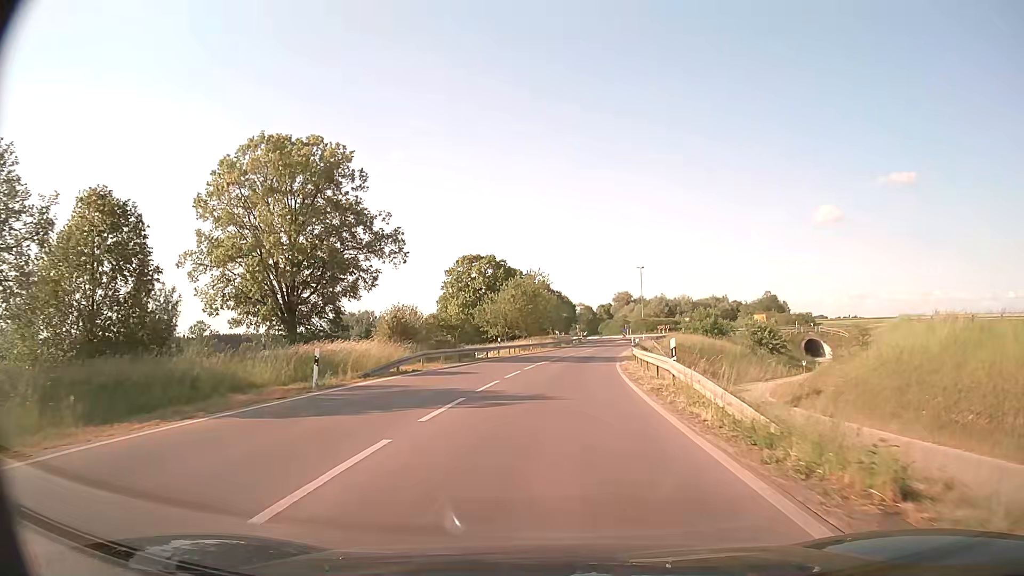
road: tertiary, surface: asphalt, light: Day
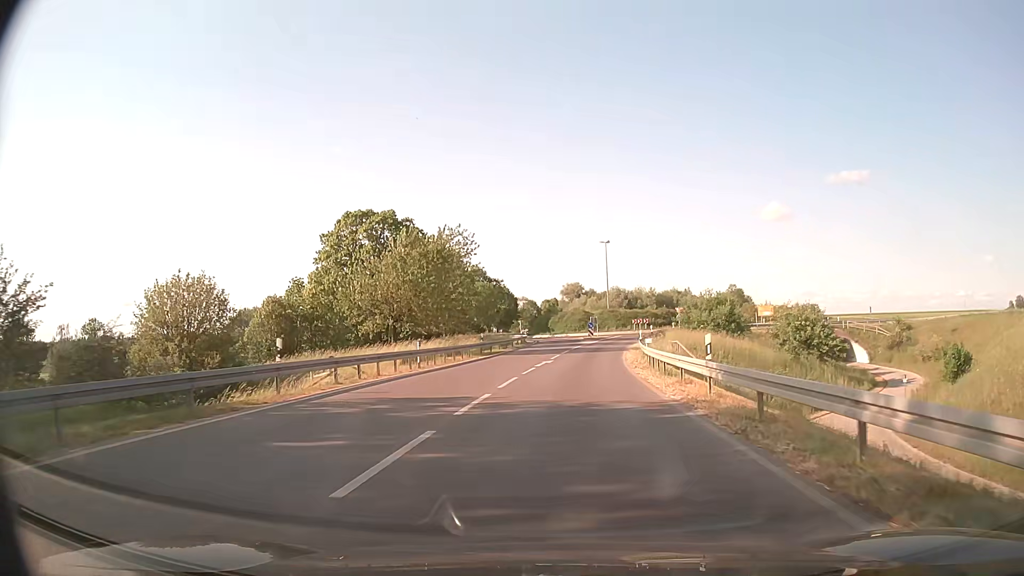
(+1.4, +34.9) m; +5°
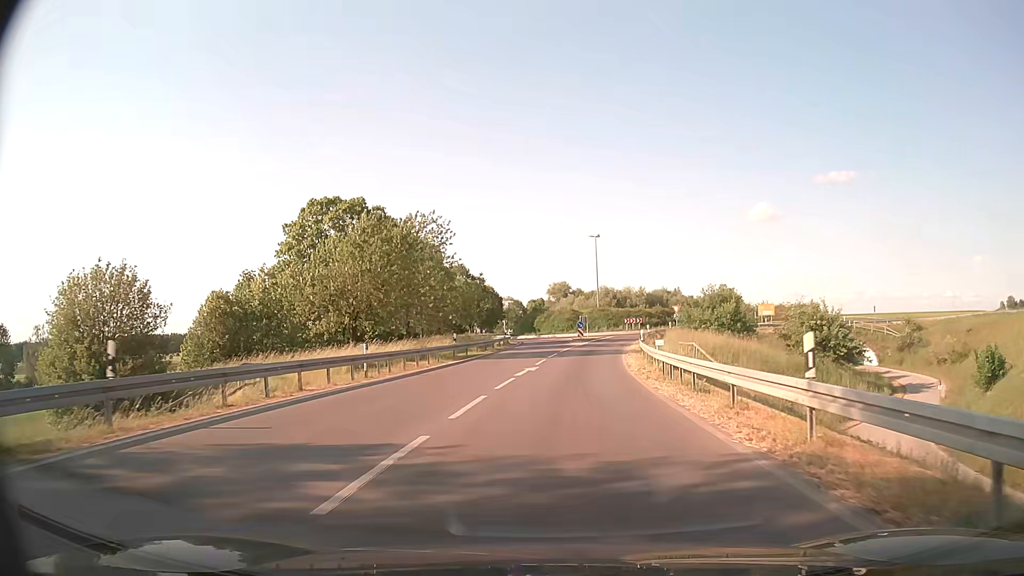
(+0.1, +6.5) m; +1°
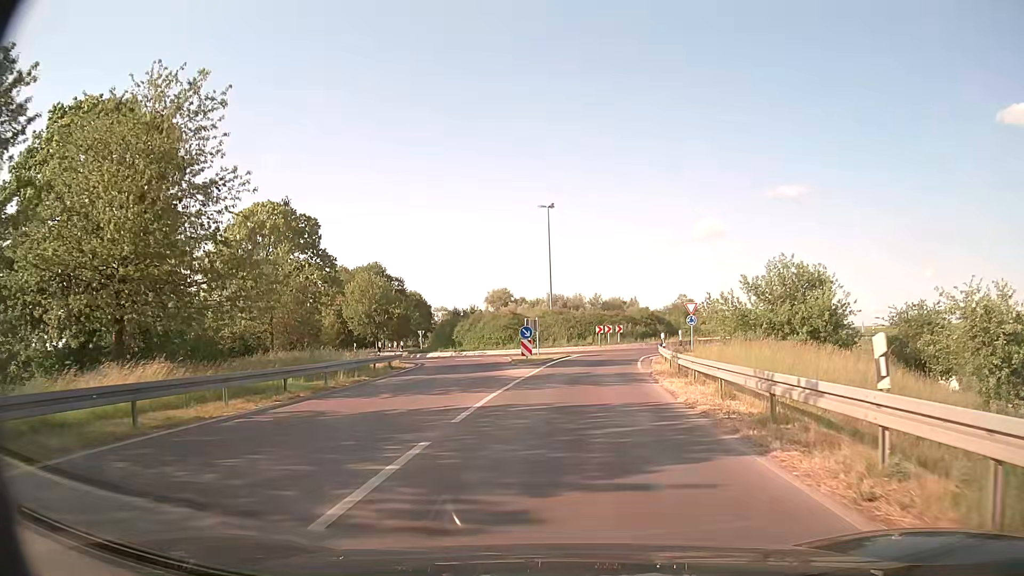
(+1.1, +30.2) m; +5°
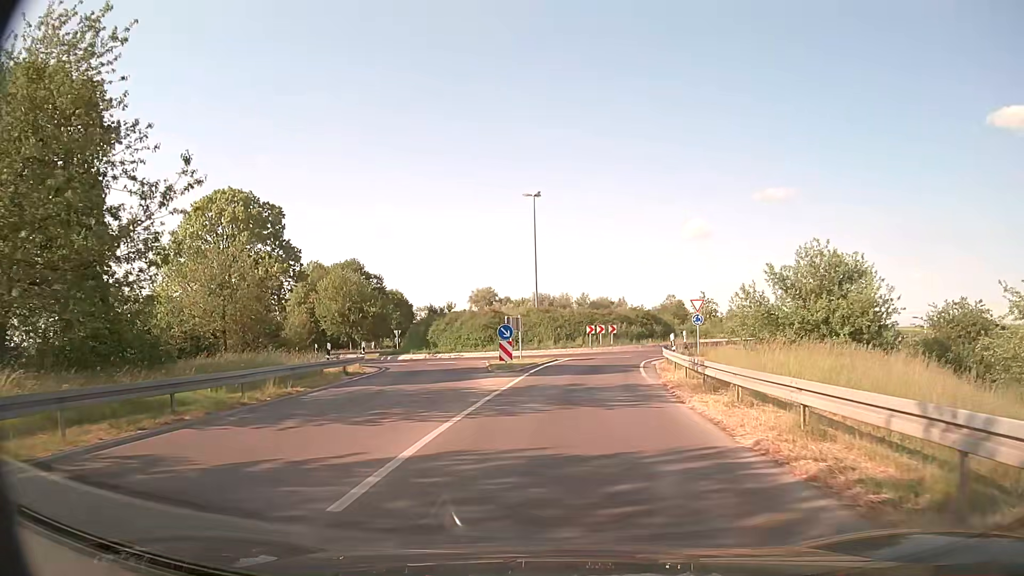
(+0.1, +5.5) m; +1°
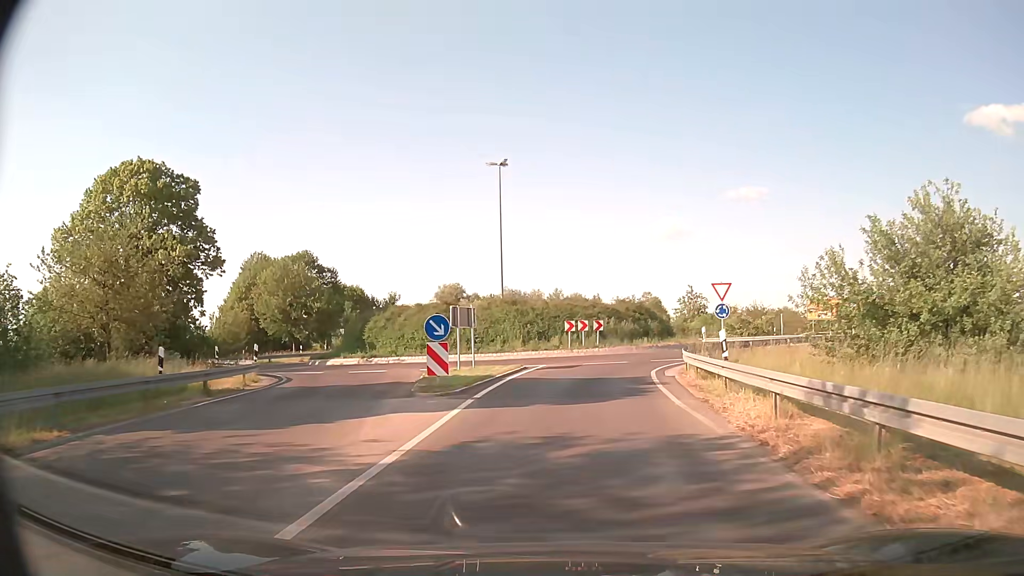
(+0.2, +10.4) m; +3°
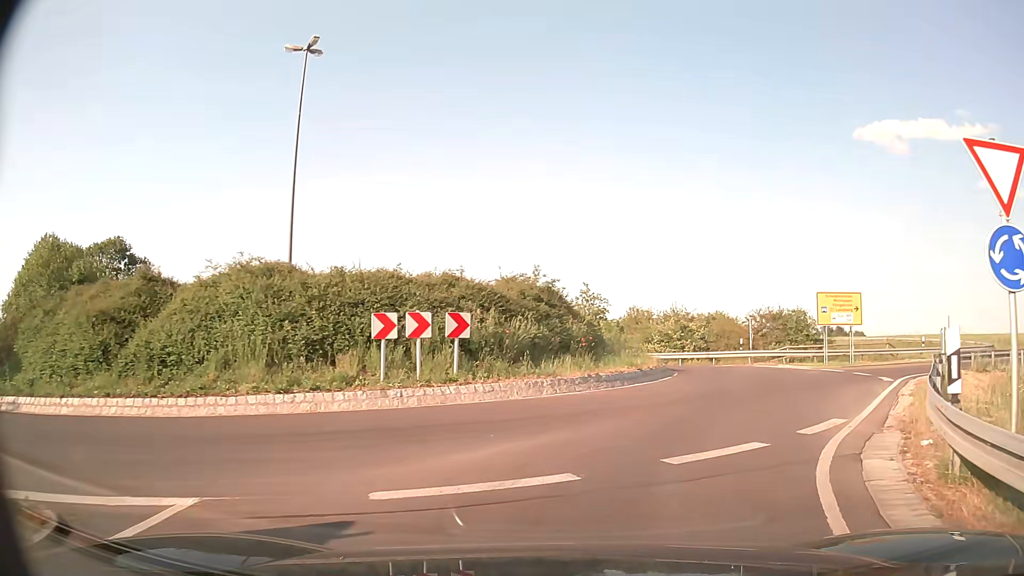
(+1.4, +21.3) m; +11°
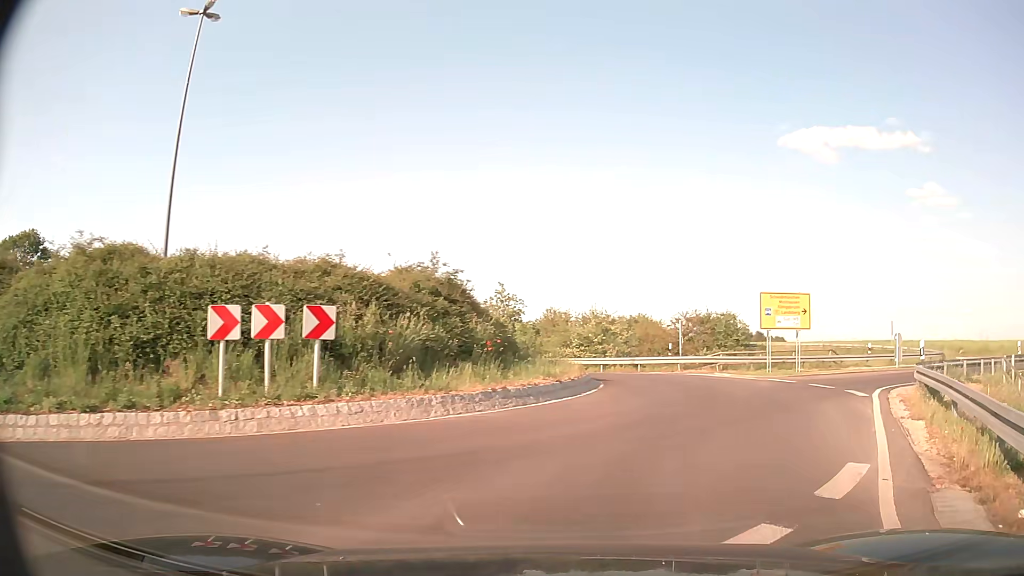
(+0.2, +3.5) m; +7°
(+2, +10) (+5, +19) (+4, +29) (-3, +36) (-13, +39) (-22, +42) (-30, +48) (-37, +56) (-43, +64) (-48, +72) m
